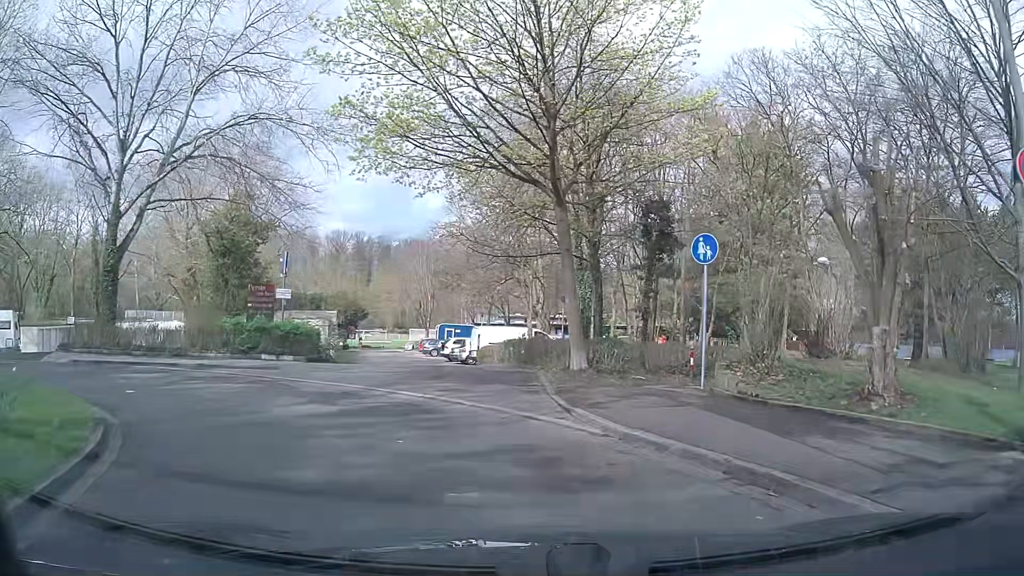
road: residential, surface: asphalt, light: Day
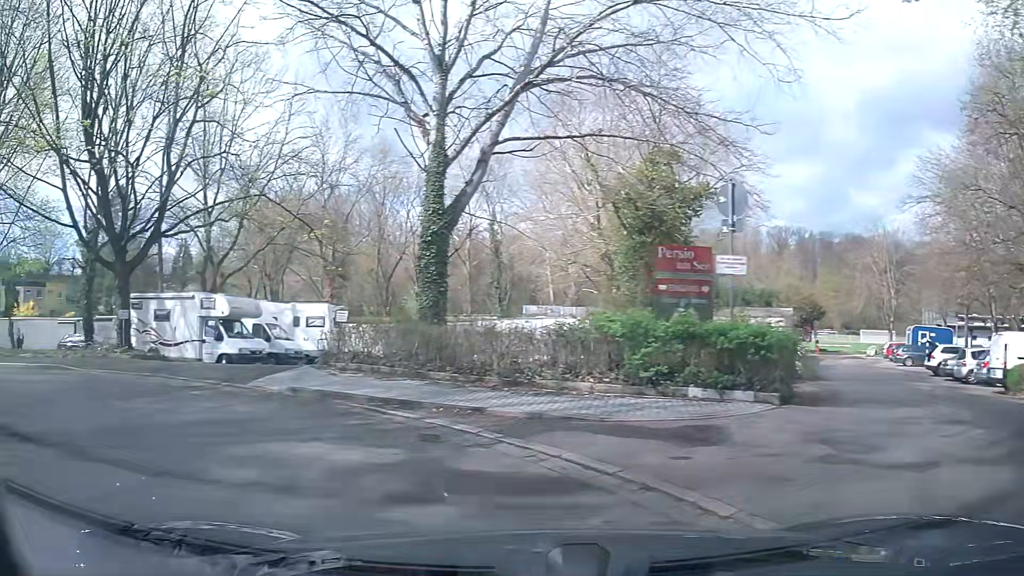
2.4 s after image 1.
(-2.9, +10.6) m; -36°
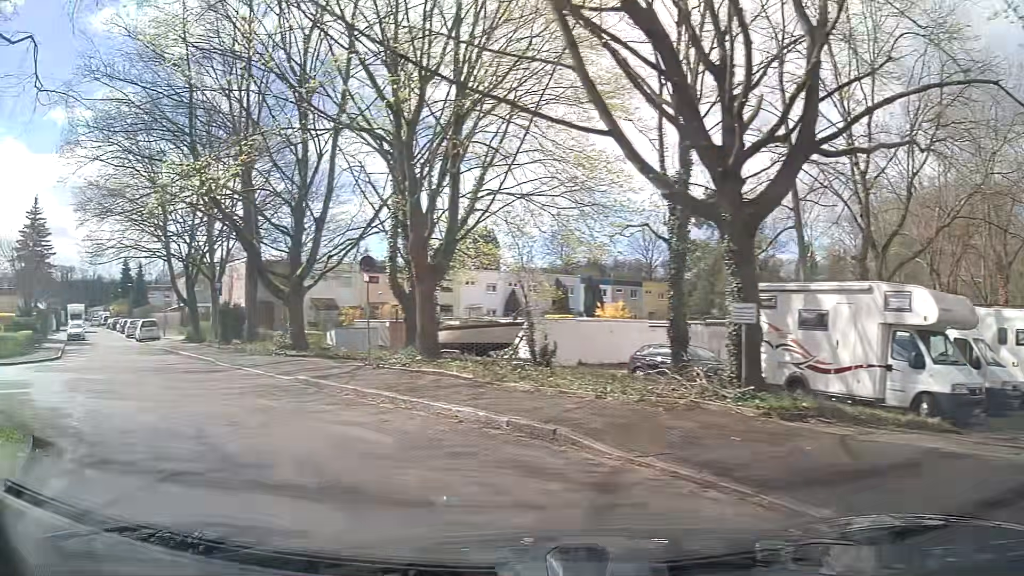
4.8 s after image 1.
(-5.1, +9.9) m; -54°
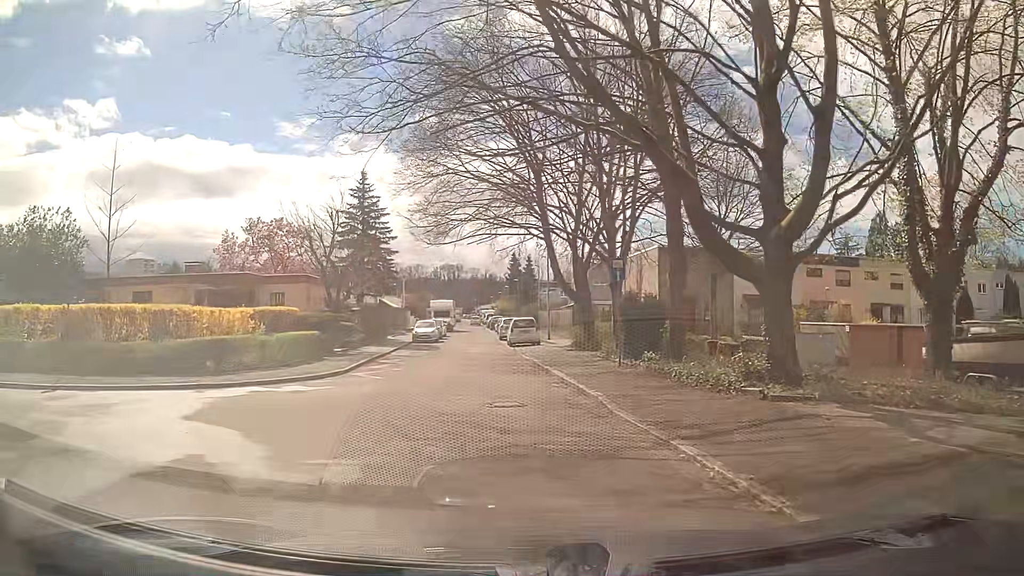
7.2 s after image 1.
(-4.1, +11.3) m; -35°
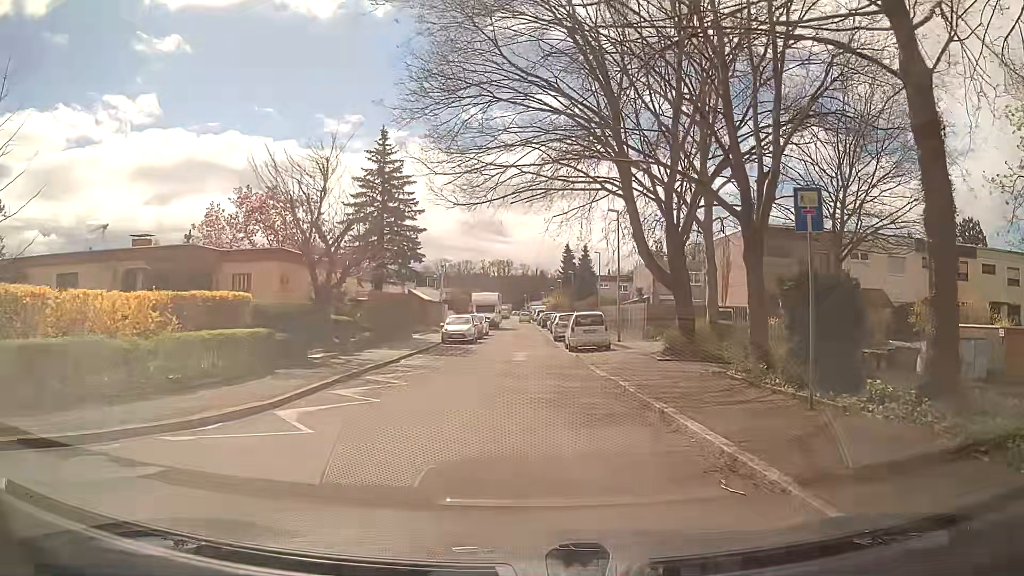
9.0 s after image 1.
(-0.6, +10.0) m; -6°
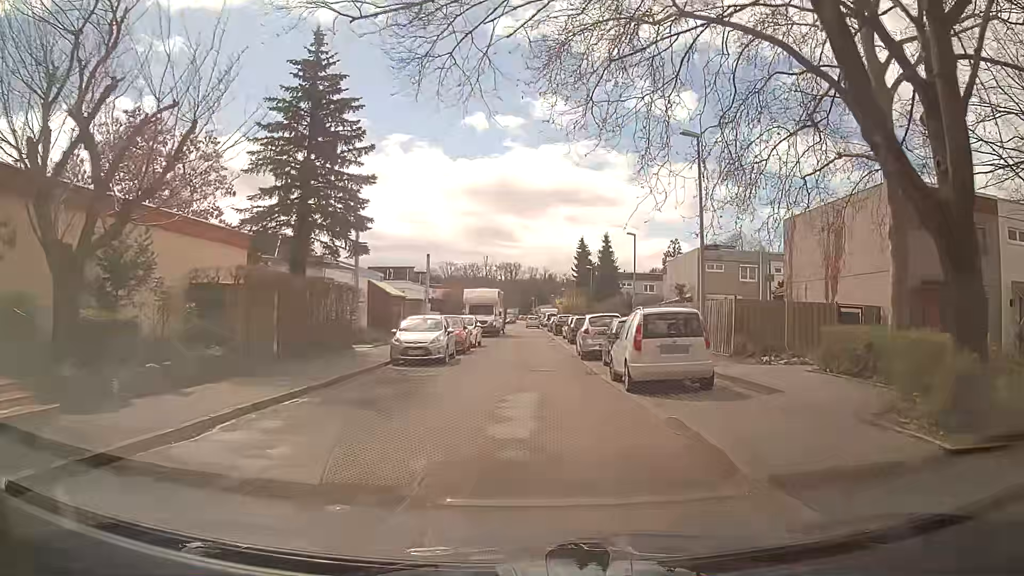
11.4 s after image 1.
(+0.3, +14.6) m; +1°
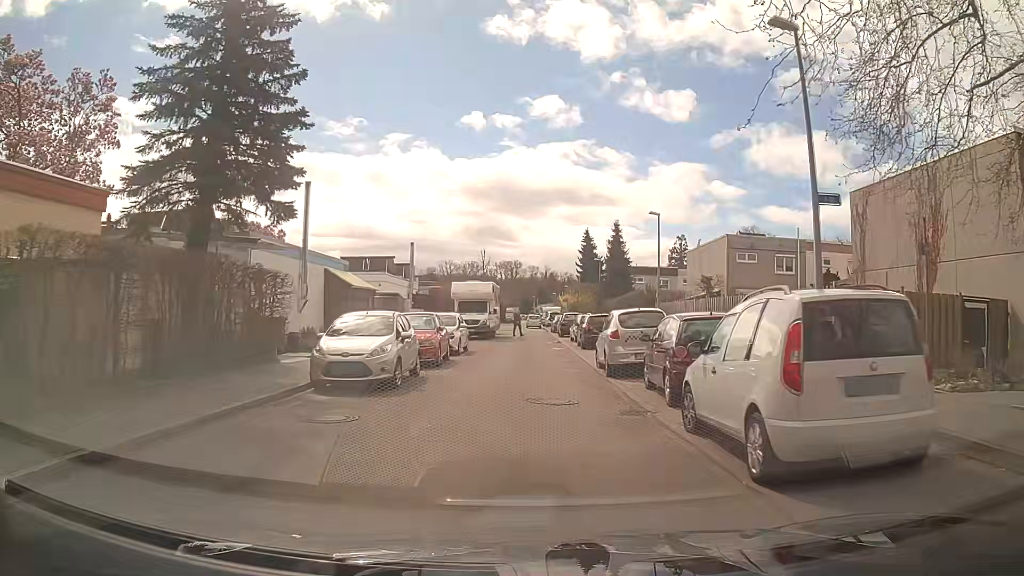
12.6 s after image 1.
(+0.1, +7.6) m; +1°
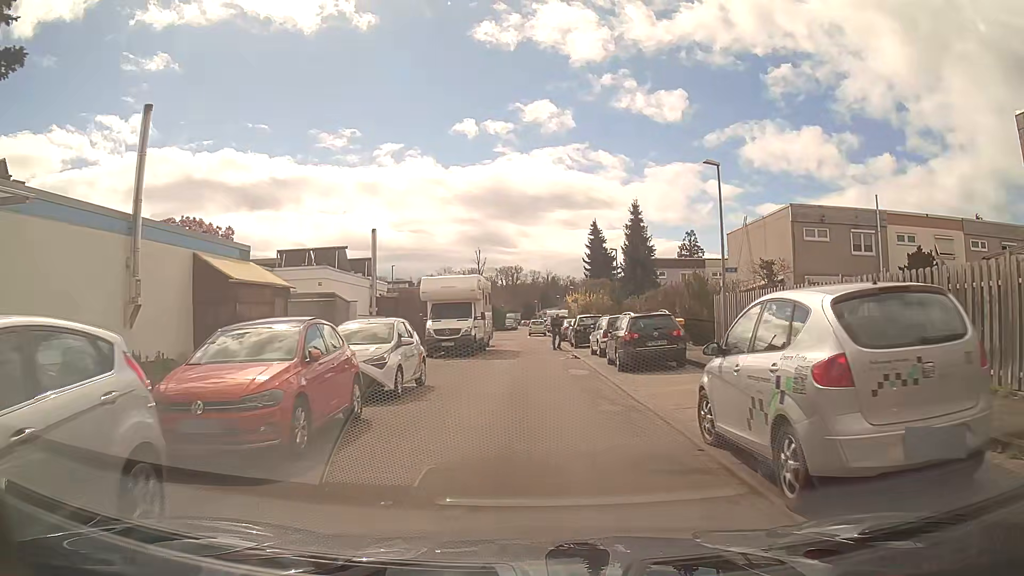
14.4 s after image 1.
(-0.1, +11.3) m; 0°
